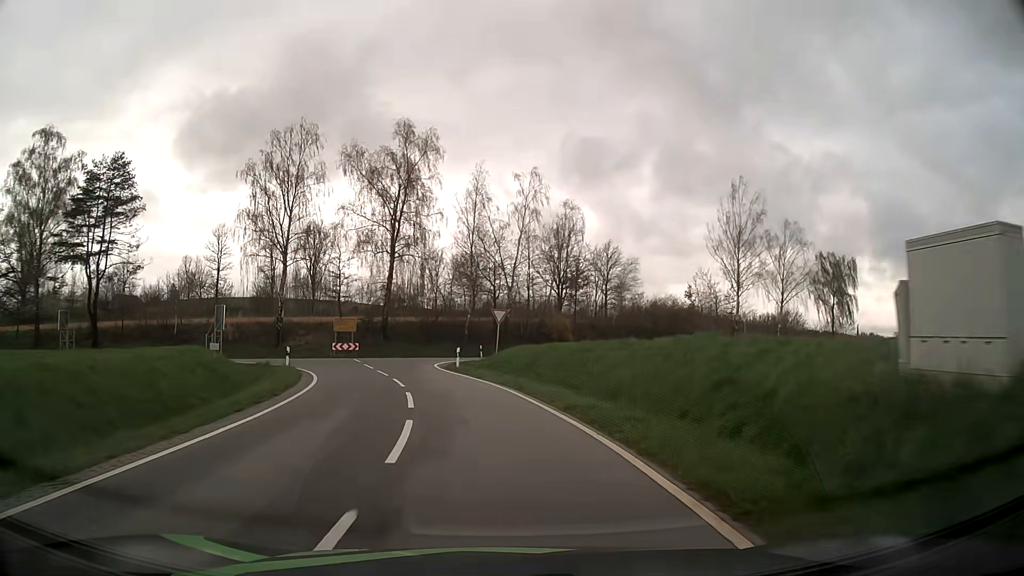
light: Day
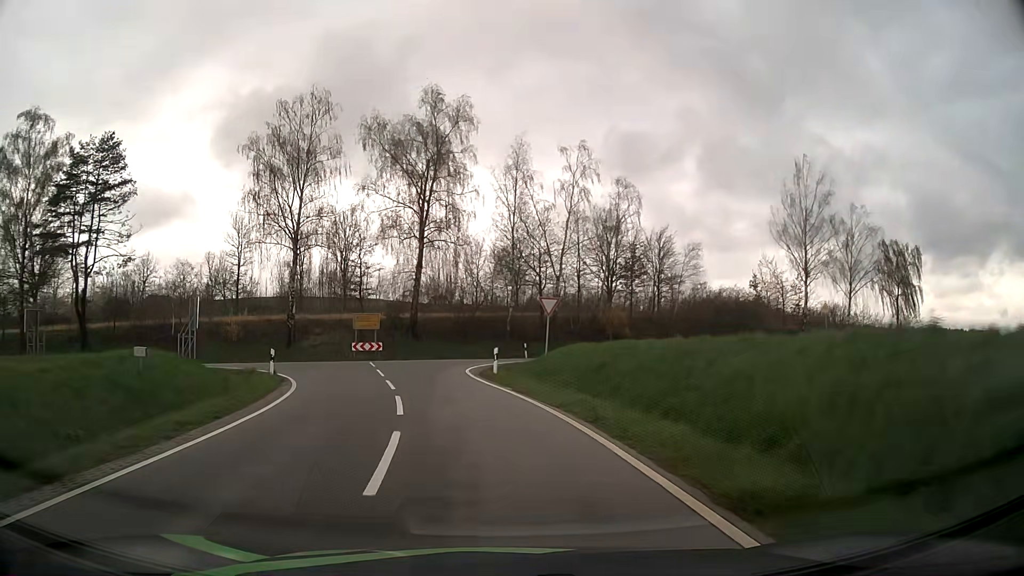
(-0.2, +7.4) m; -4°
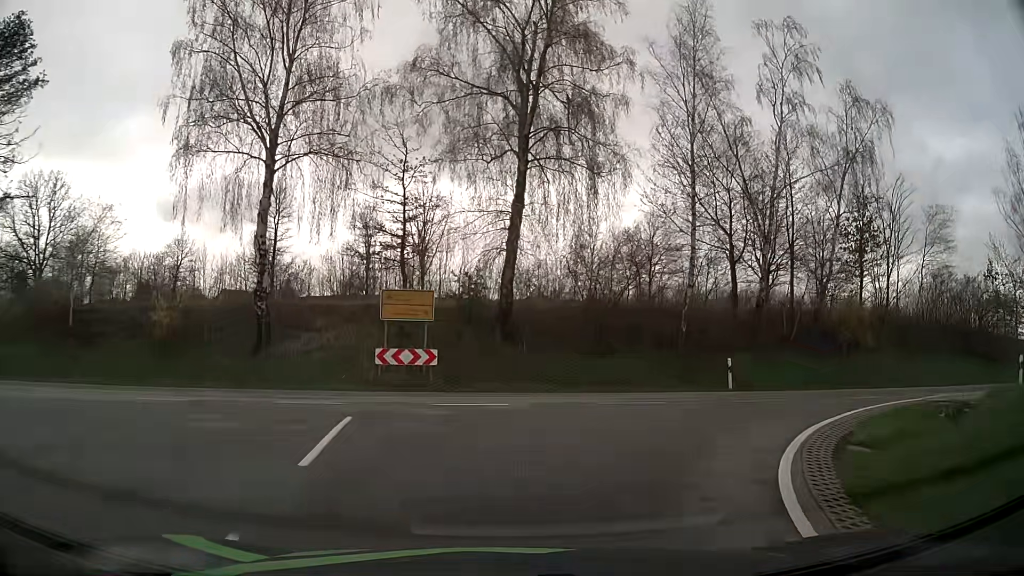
(-2.6, +22.5) m; -8°
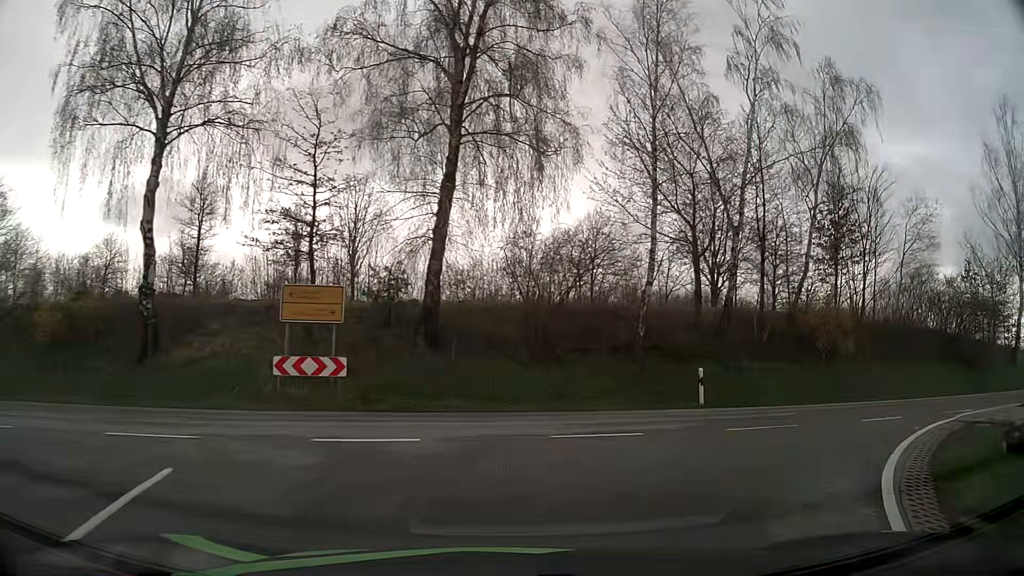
(+0.2, +3.7) m; +6°
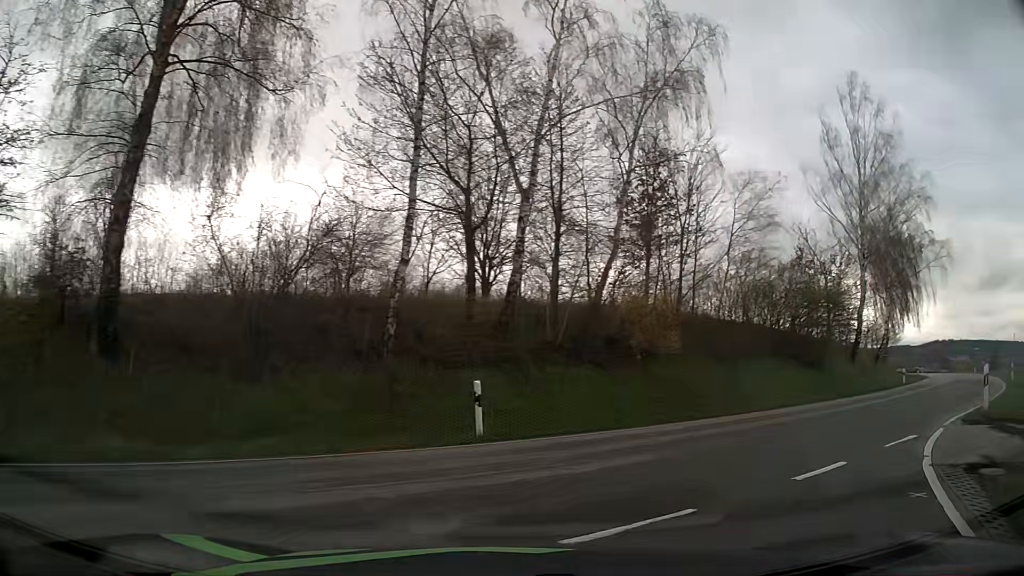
(+1.0, +6.1) m; +20°
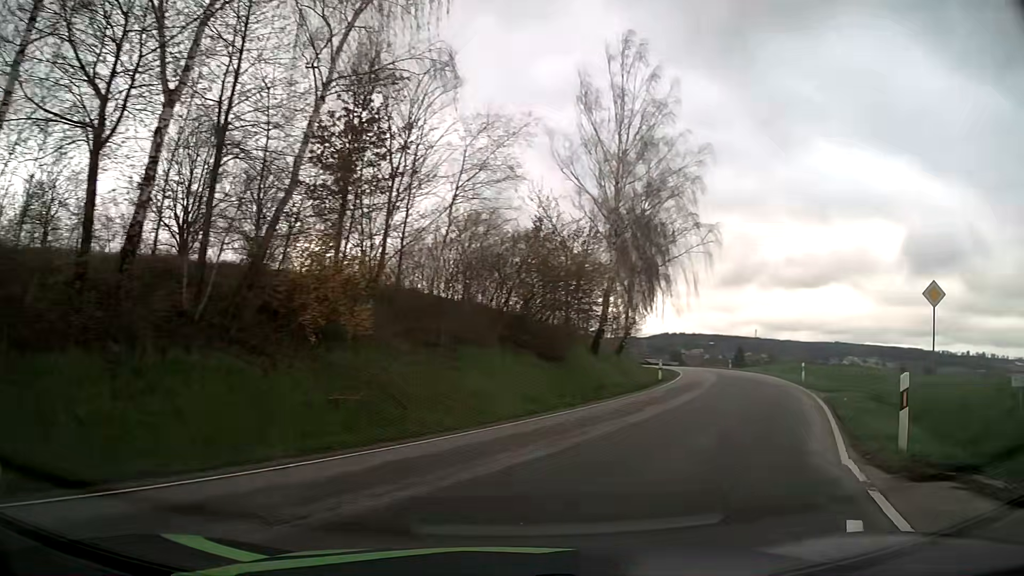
(+1.3, +6.3) m; +24°
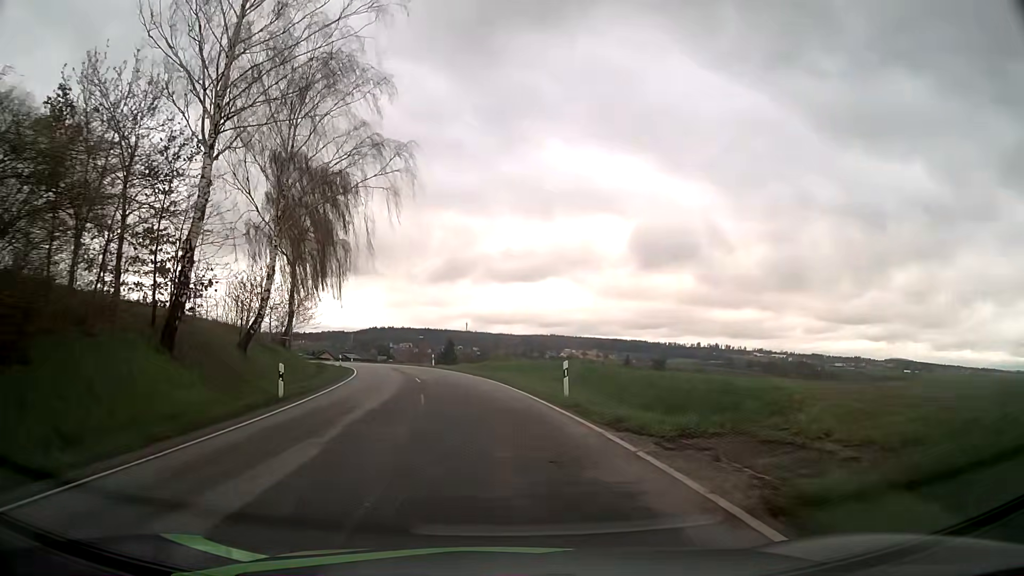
(+5.8, +17.1) m; +24°
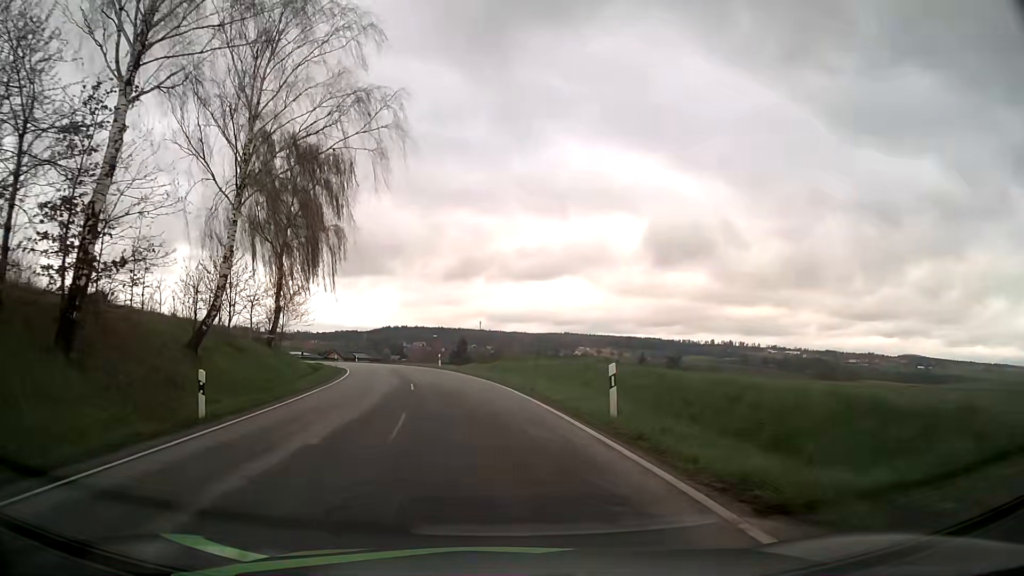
(0.0, +6.1) m; 0°
(0, +10) (-1, +20) (-3, +30) (-5, +40) (-7, +49) (-10, +59) (-13, +68) (-17, +78) (-21, +87) (-26, +96) m
